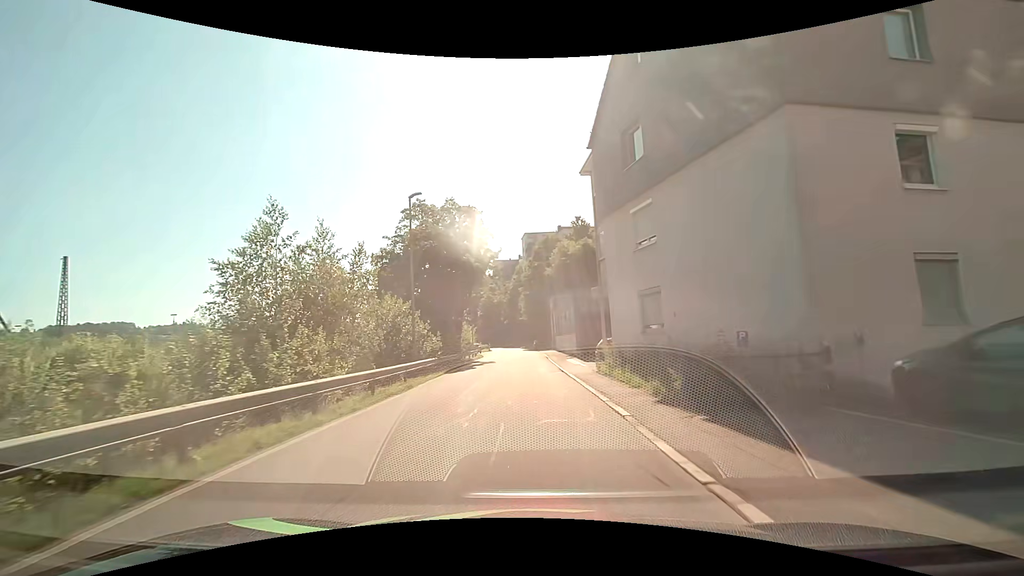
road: residential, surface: asphalt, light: Day
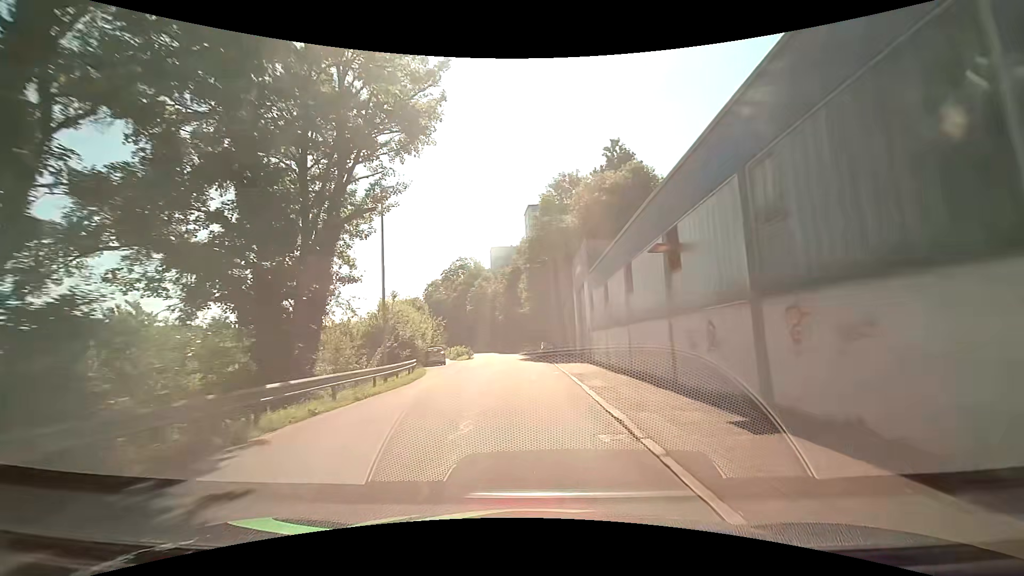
(-0.5, +33.4) m; -1°
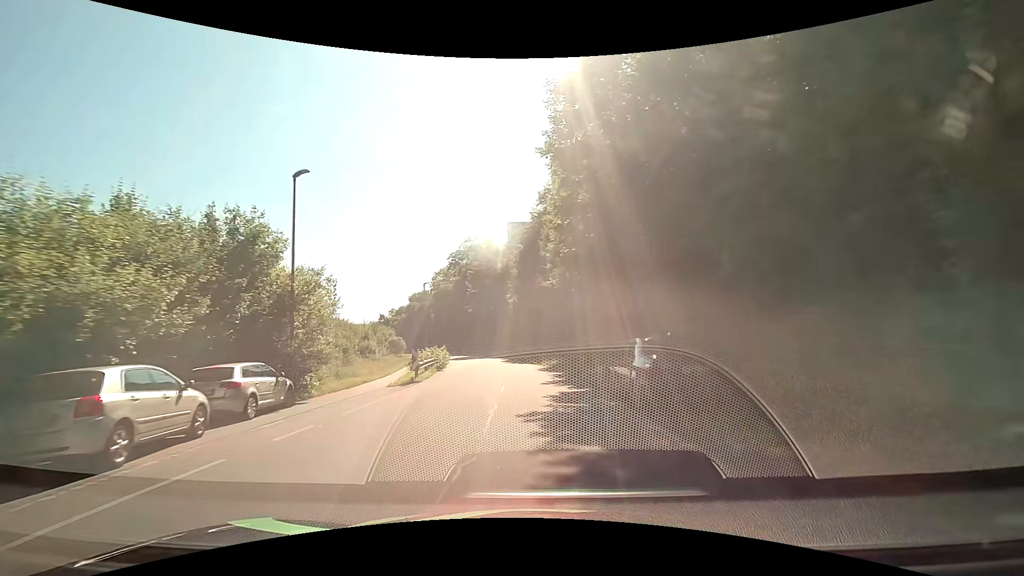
(-0.8, +33.8) m; -3°
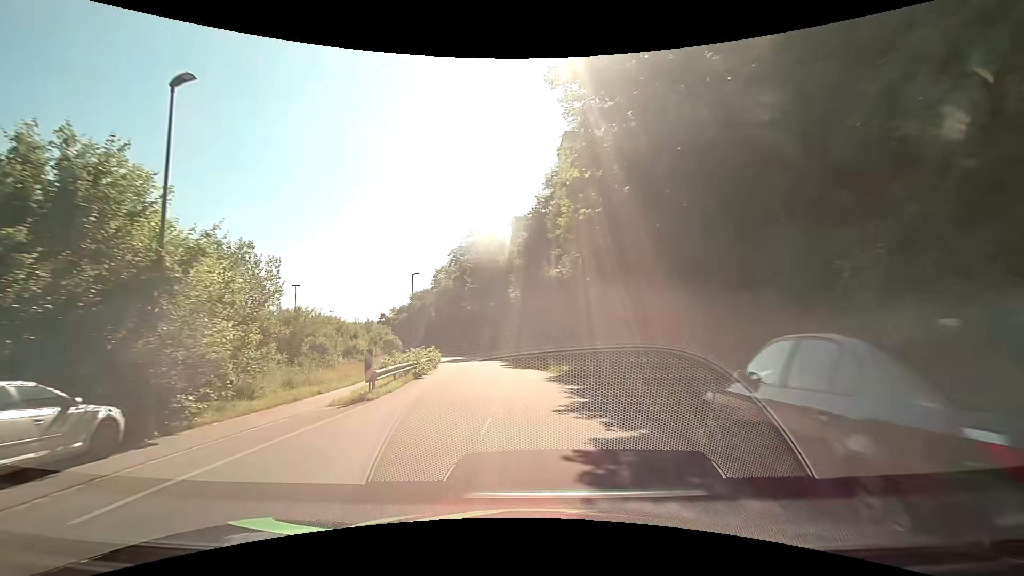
(-0.1, +6.7) m; -1°
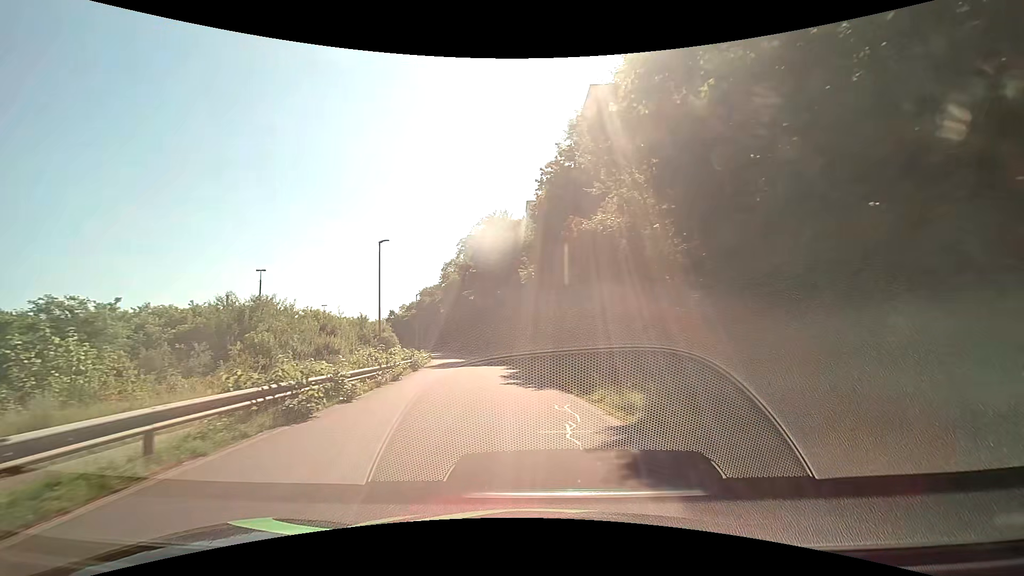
(0.0, +13.3) m; -1°
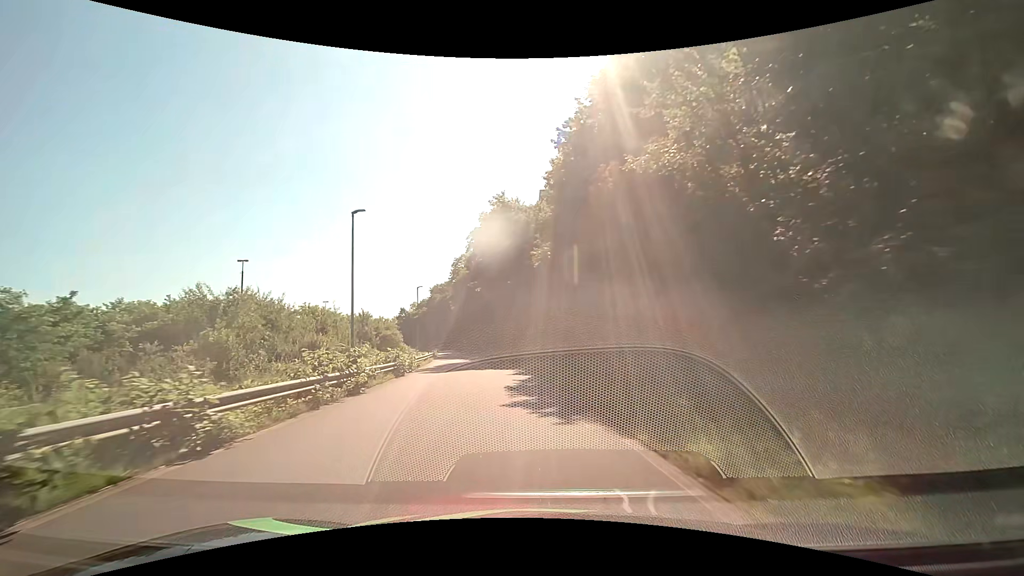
(-0.1, +6.7) m; -3°
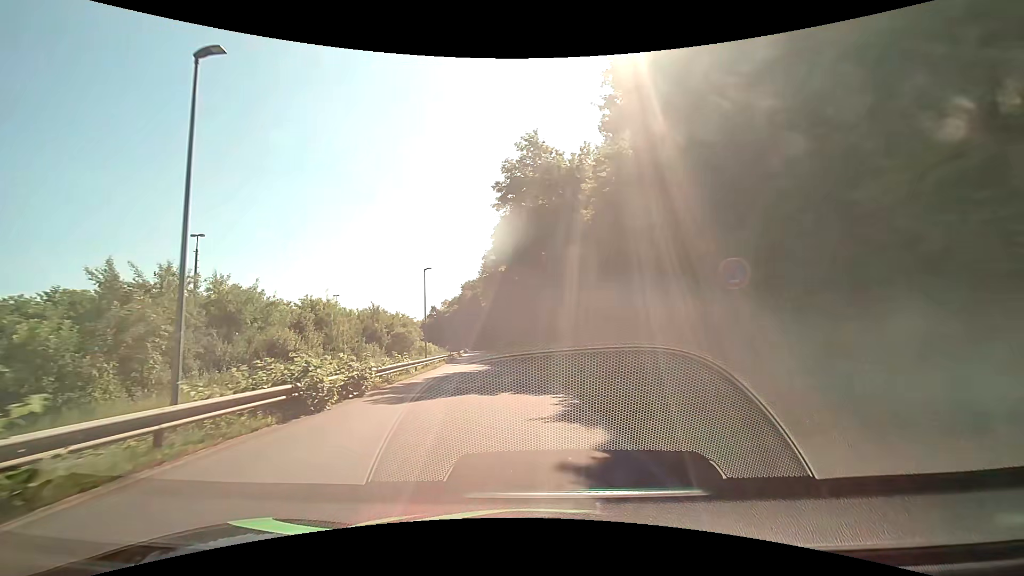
(-0.3, +13.5) m; -3°
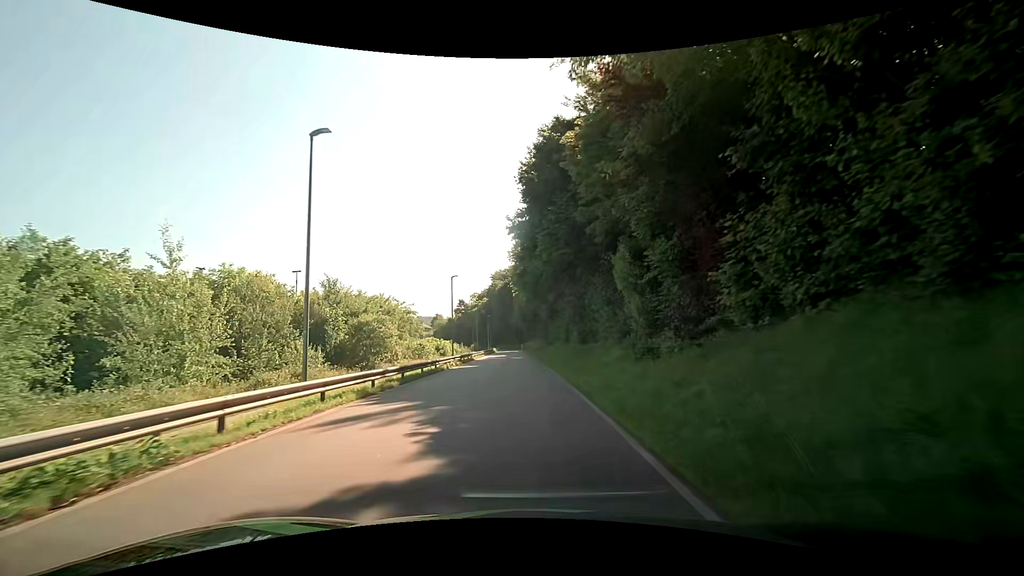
(-1.3, +27.4) m; -5°
(0, +10) (0, +20) (0, +30) (-1, +40) (-1, +50) (-1, +60) (-2, +70) (-2, +80) (-2, +90) (-3, +100) m
